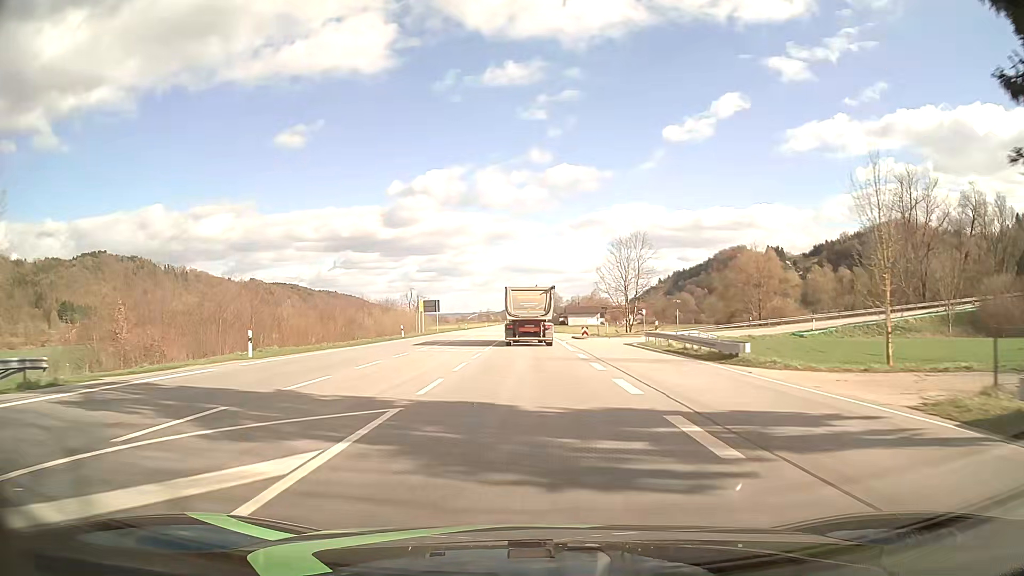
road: primary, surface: asphalt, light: Day
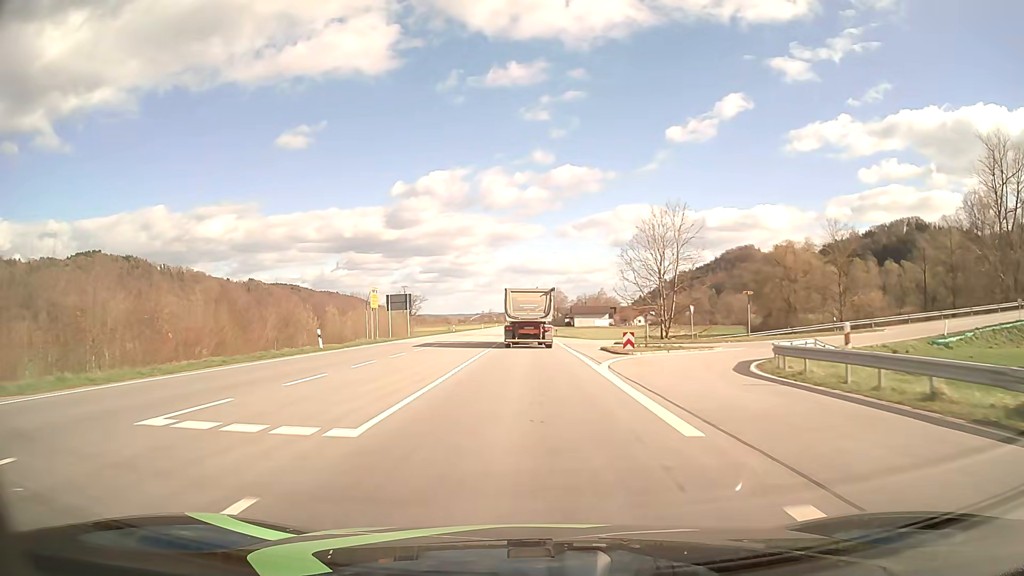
(-0.1, +22.8) m; 0°
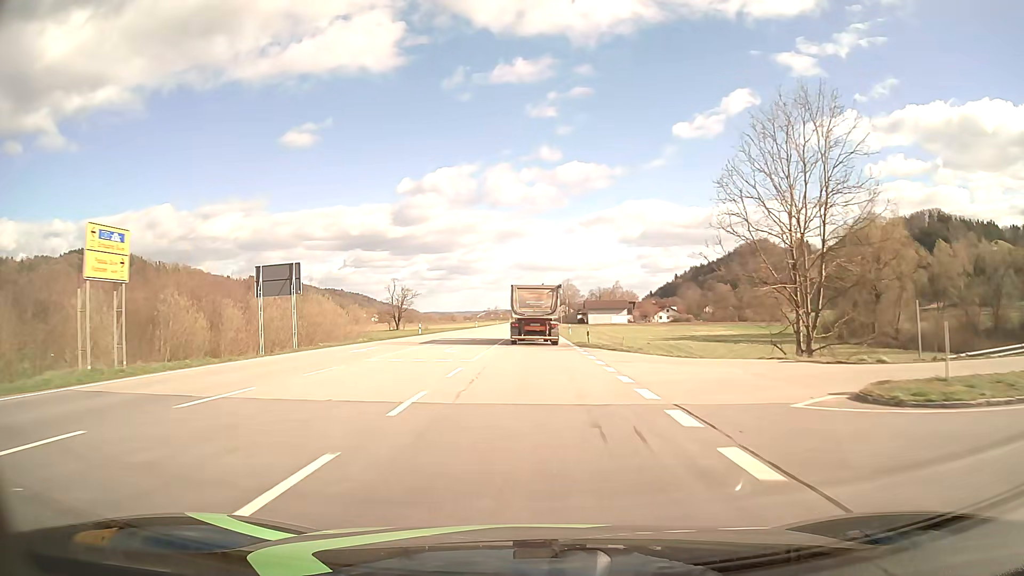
(-0.2, +34.3) m; -1°
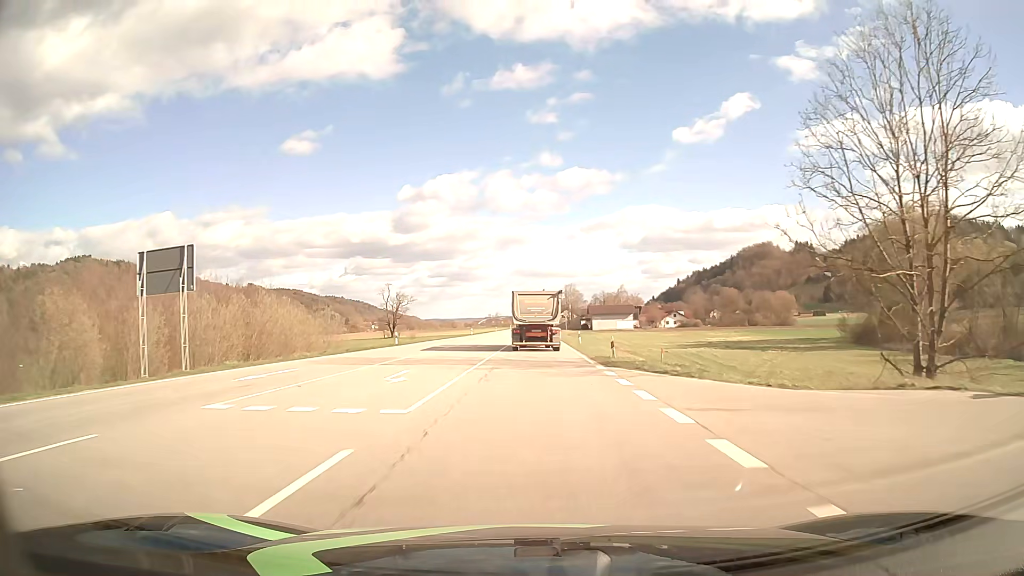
(0.0, +11.5) m; 0°
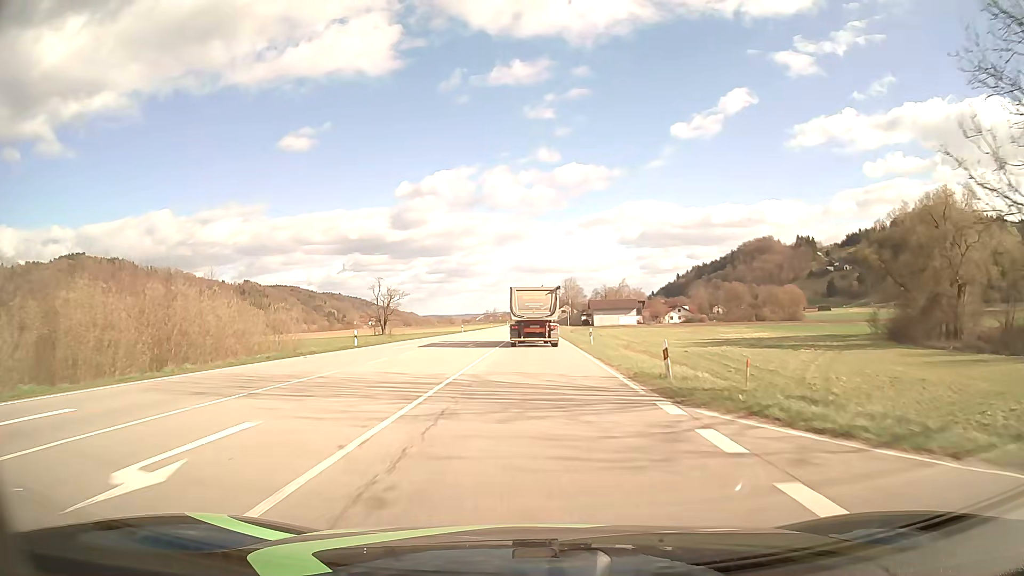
(0.0, +11.5) m; 0°
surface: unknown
(0, +10) (0, +20) (0, +30) (0, +40) (0, +50) (0, +60) (0, +70) (0, +80) (0, +90) (0, +100) m
